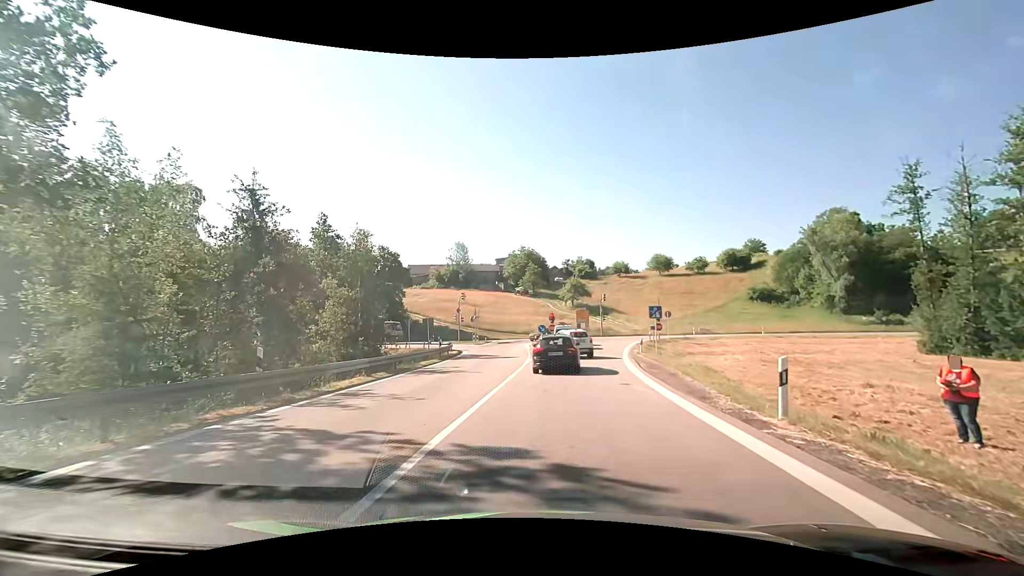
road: motorway_link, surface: asphalt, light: Day
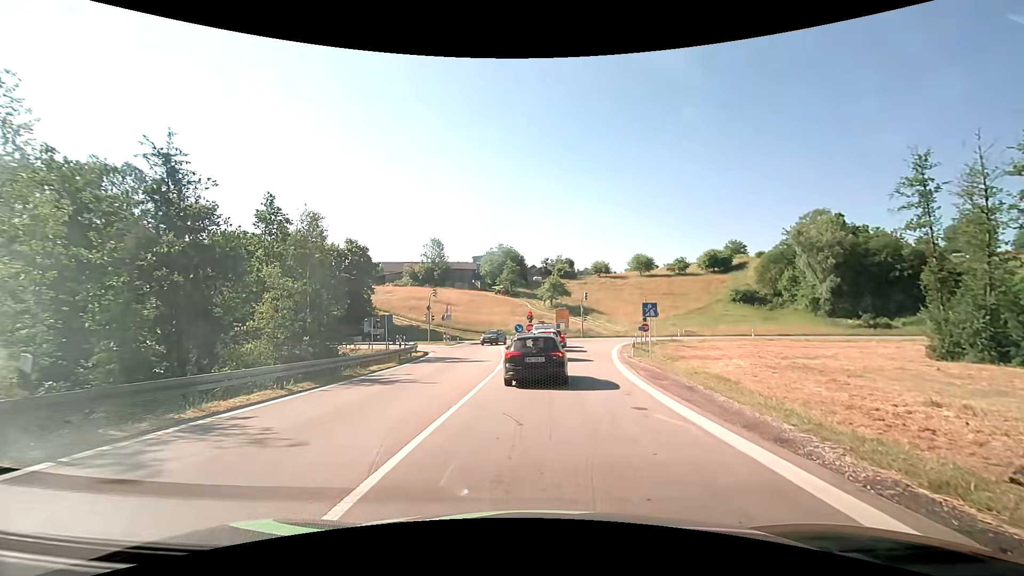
(0.0, +4.6) m; +1°
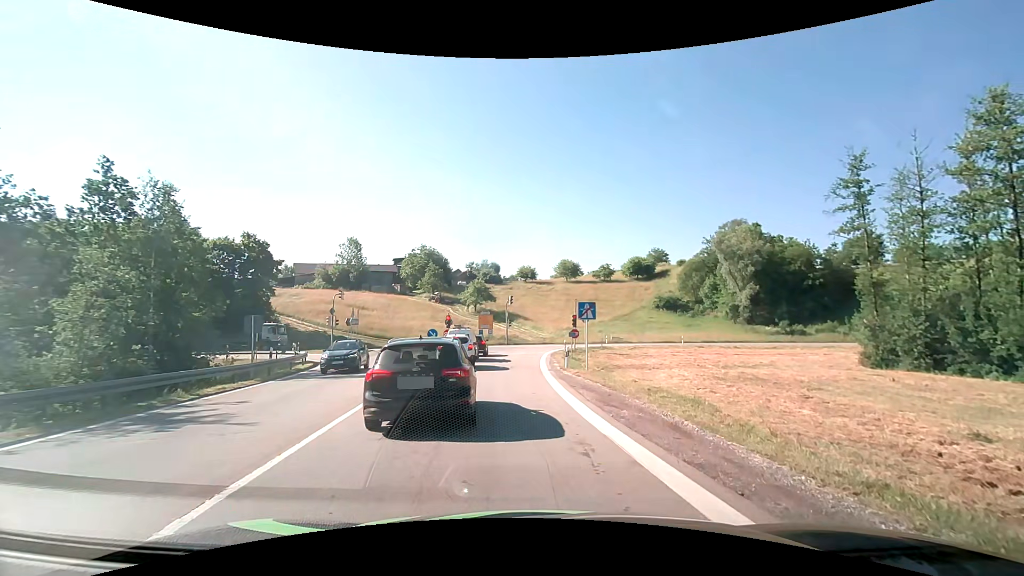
(+0.5, +5.8) m; +10°
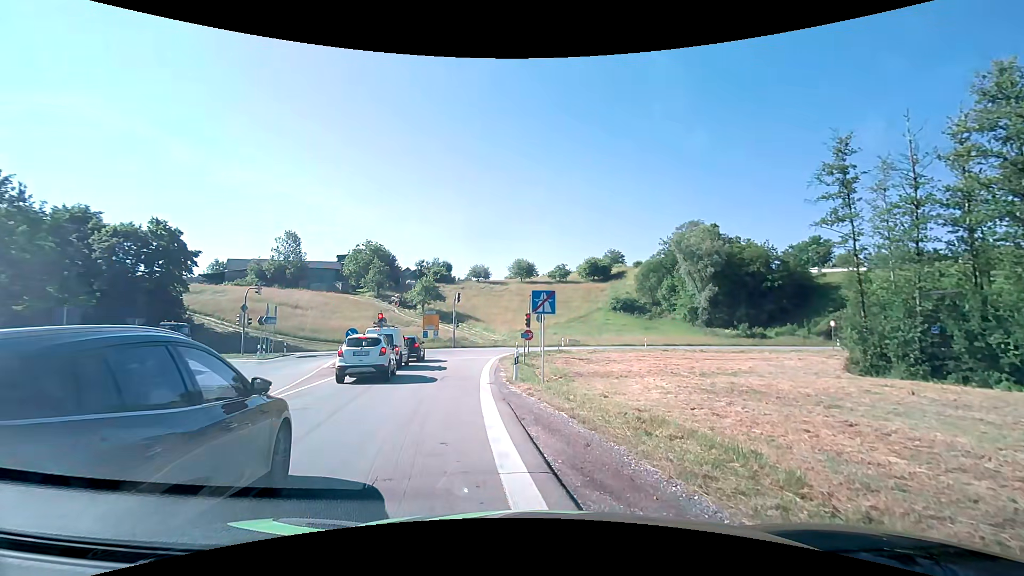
(+0.4, +6.3) m; +4°
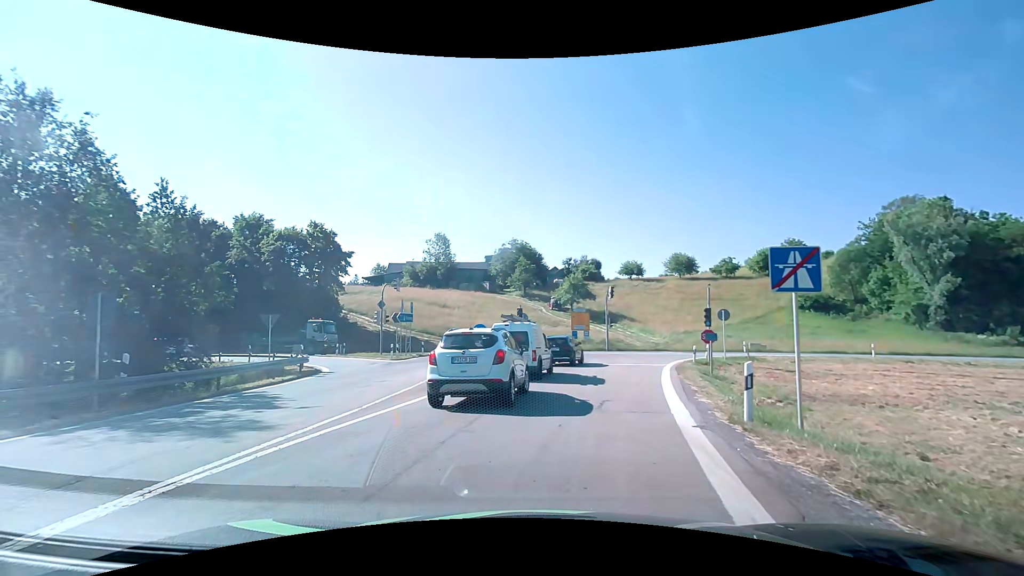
(-0.8, +7.4) m; -17°
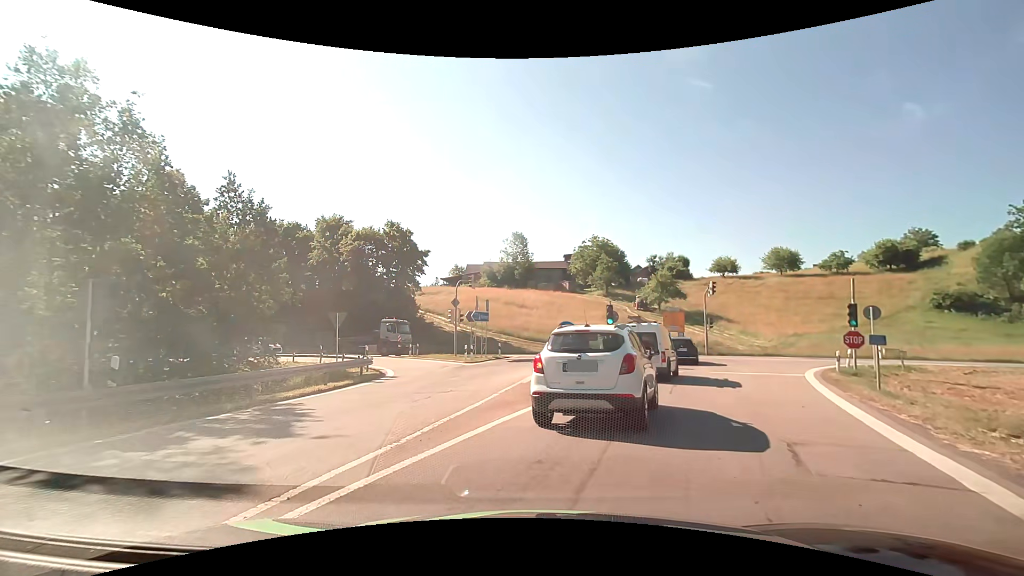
(-0.3, +4.0) m; -8°
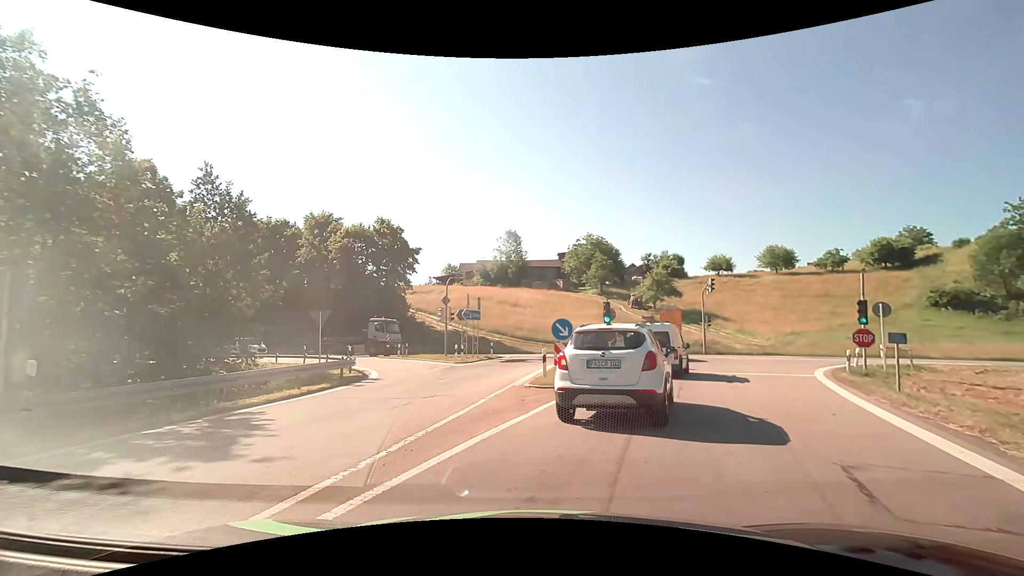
(0.0, +1.4) m; +1°
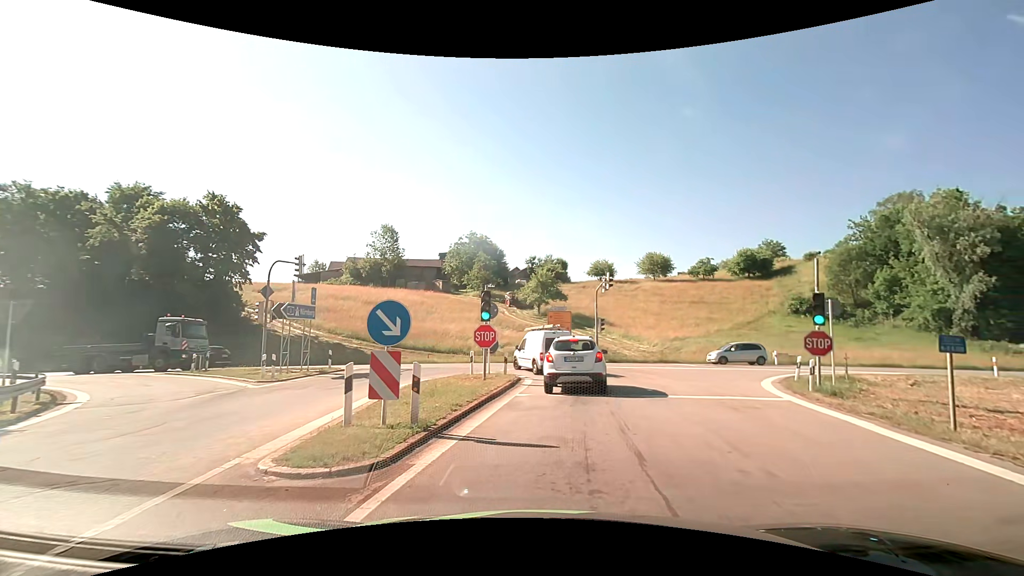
(+0.9, +8.7) m; +12°
(+1, +10) (+2, +20) (0, +30) (-7, +37) (-16, +39) (-26, +40) (-36, +40) (-46, +41) (-56, +42) (-66, +43) m
